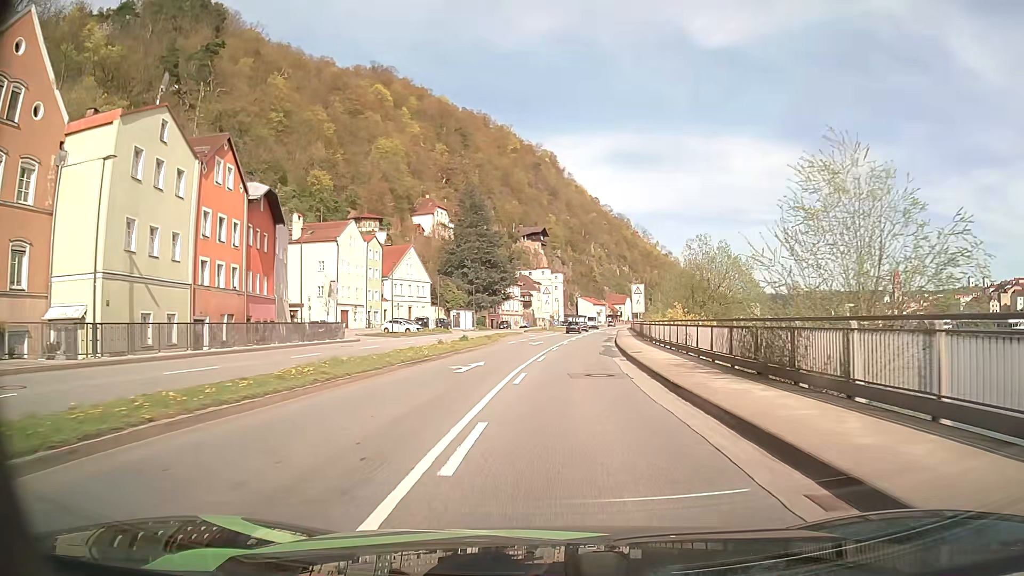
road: primary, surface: asphalt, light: Day
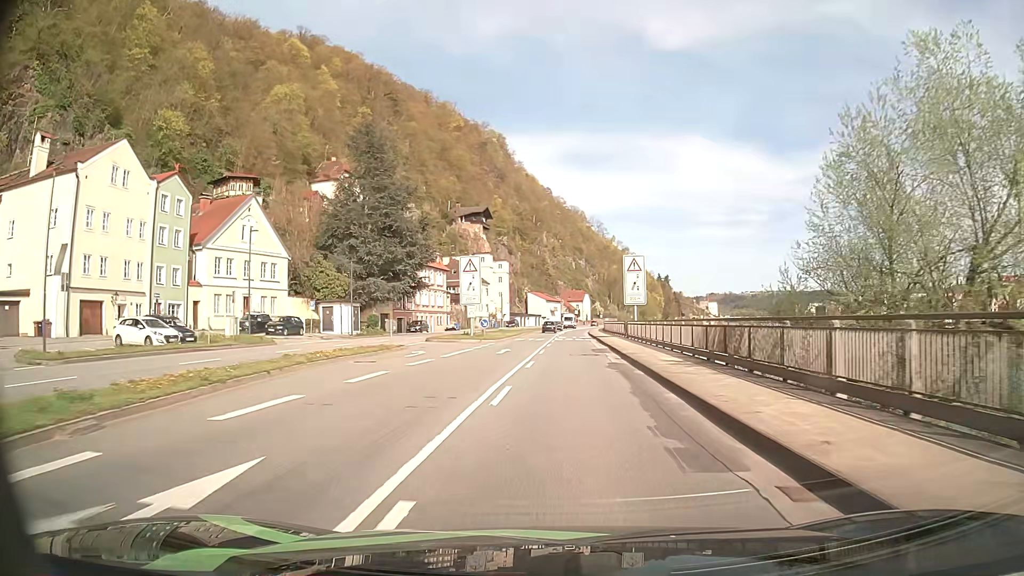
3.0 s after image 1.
(+1.8, +40.0) m; +4°
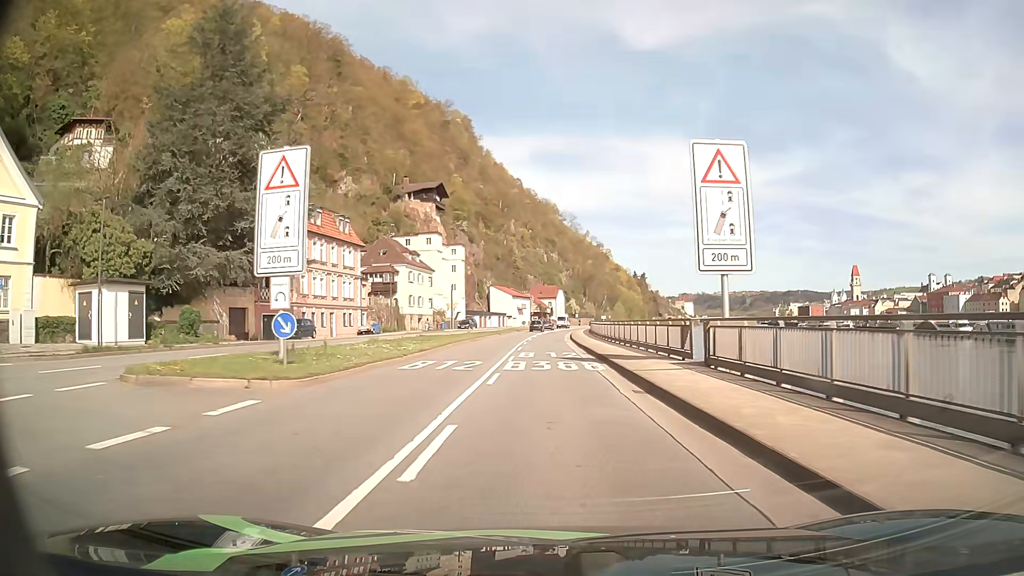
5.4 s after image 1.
(+0.9, +32.1) m; +3°
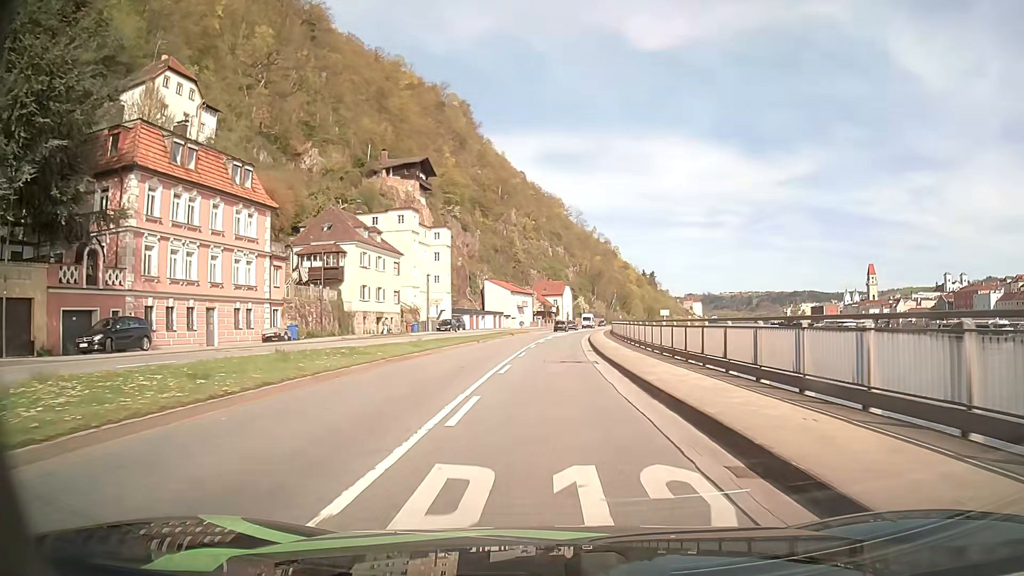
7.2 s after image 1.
(-0.1, +24.0) m; 0°
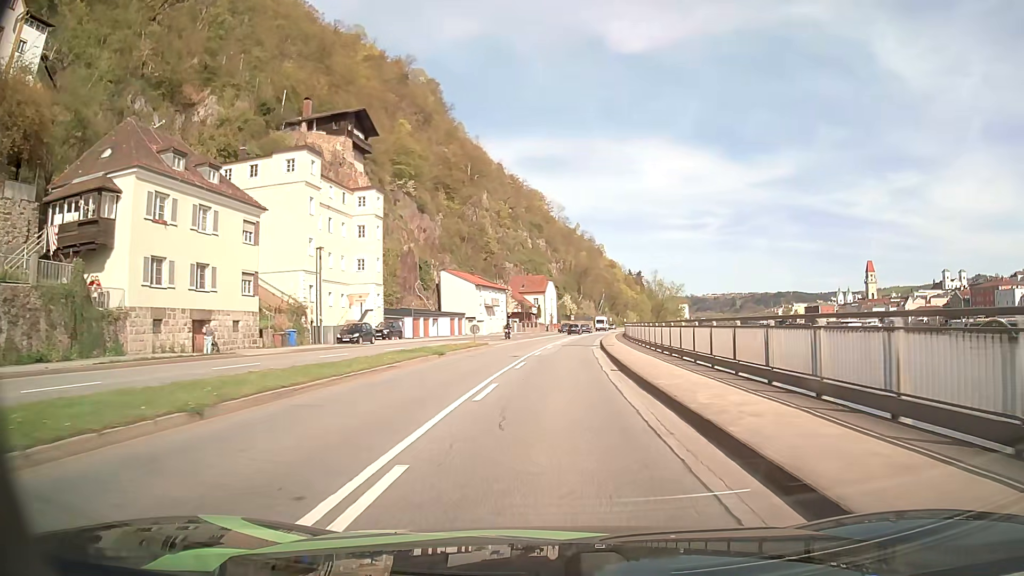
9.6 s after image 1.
(+0.2, +32.7) m; +1°
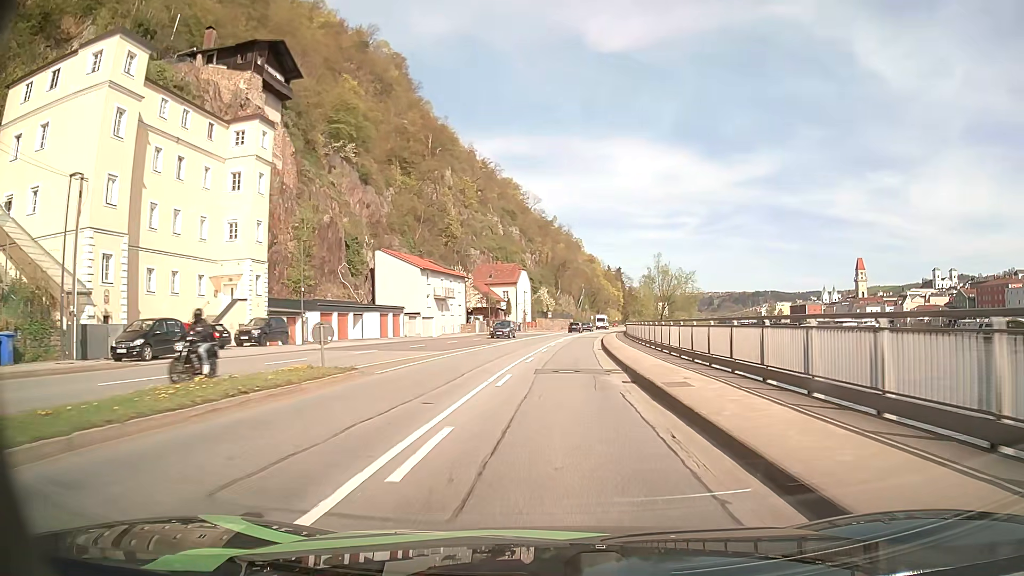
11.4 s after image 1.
(+0.6, +24.6) m; +2°
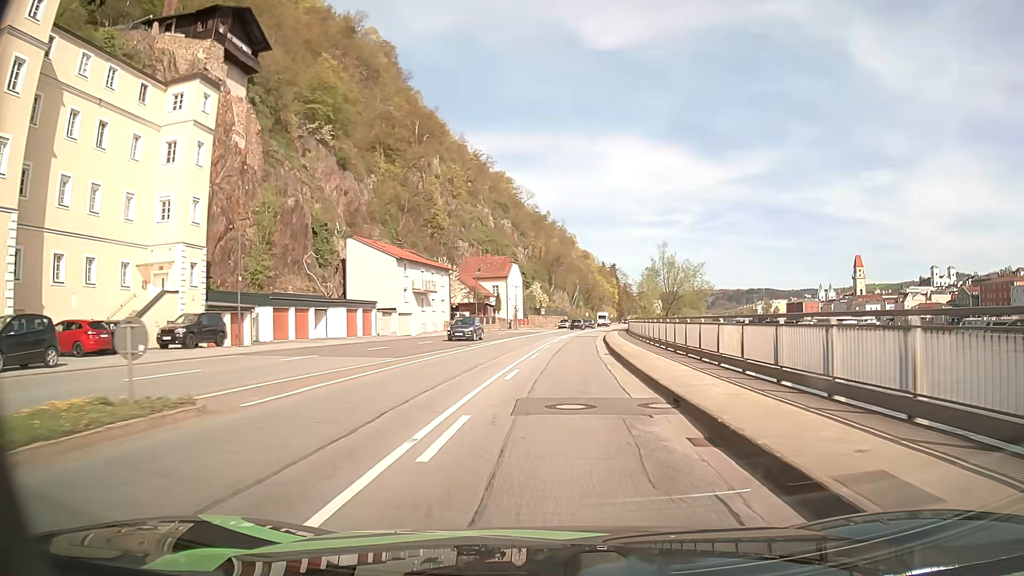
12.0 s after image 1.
(+0.1, +8.2) m; +1°
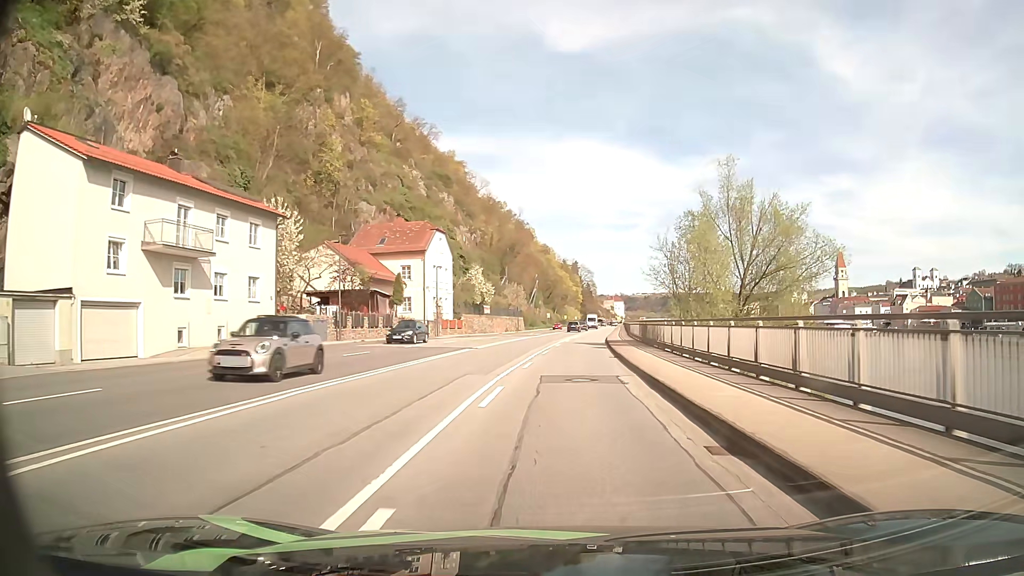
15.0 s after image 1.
(+1.4, +40.7) m; +3°
(0, +10) (0, +20) (+1, +30) (+2, +40) (+3, +50) (+4, +60) (+5, +70) (+6, +80) (+7, +90) (+8, +100) m
